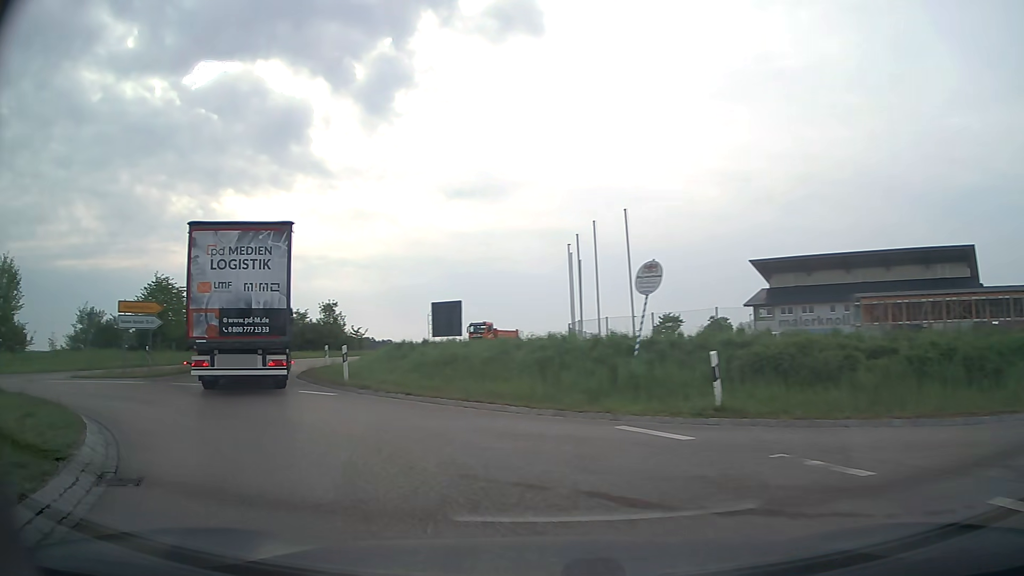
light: Day
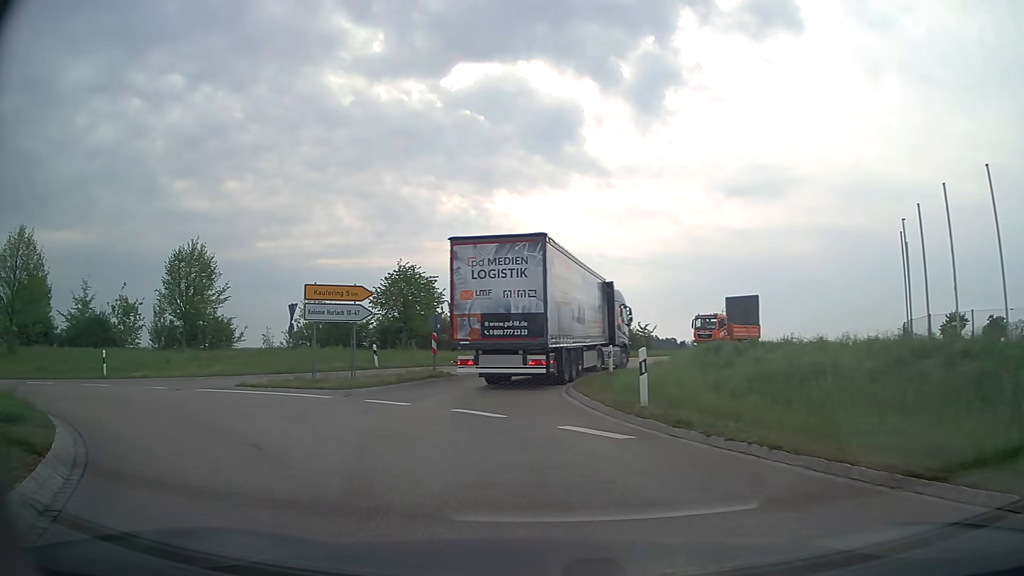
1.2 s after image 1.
(-1.7, +7.3) m; -25°
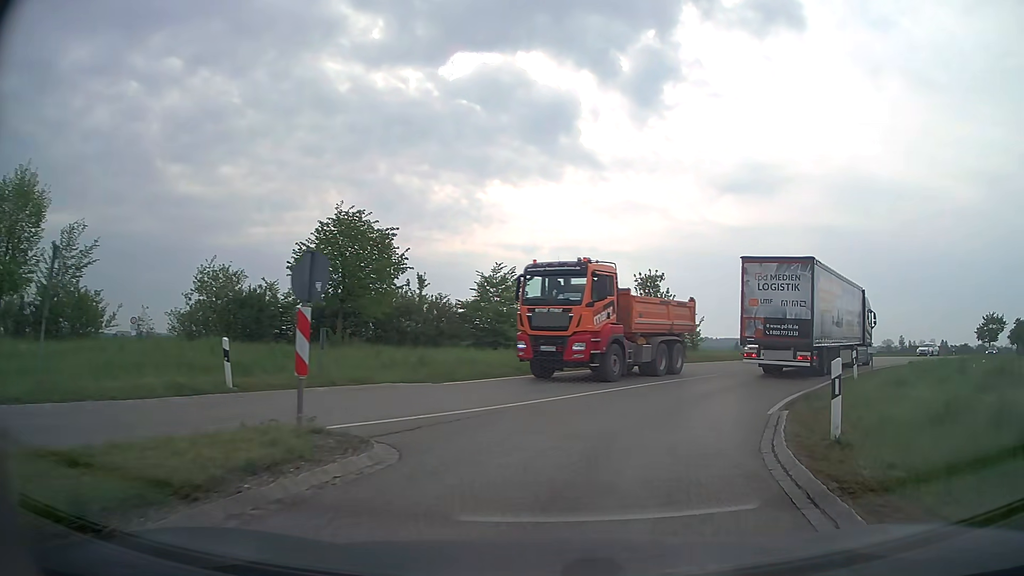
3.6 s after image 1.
(-1.2, +16.5) m; +2°
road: secondary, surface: asphalt
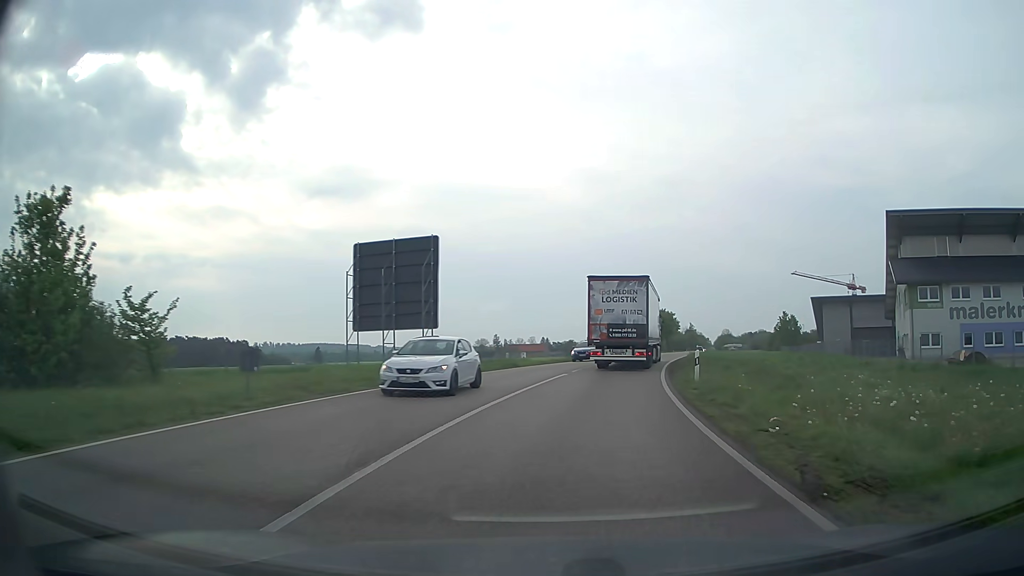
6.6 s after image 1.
(+8.1, +24.4) m; +35°
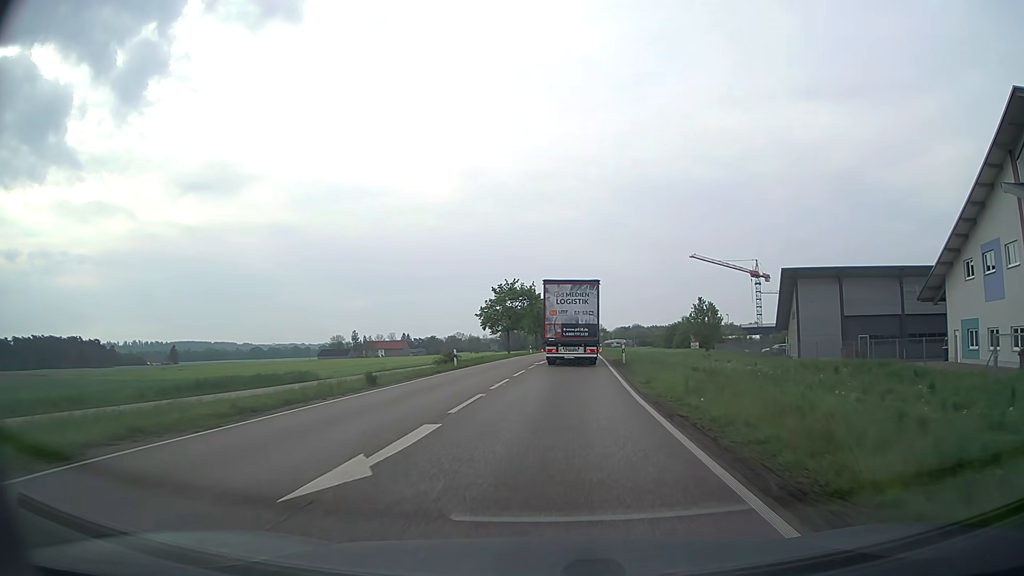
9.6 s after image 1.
(+4.1, +34.4) m; +11°
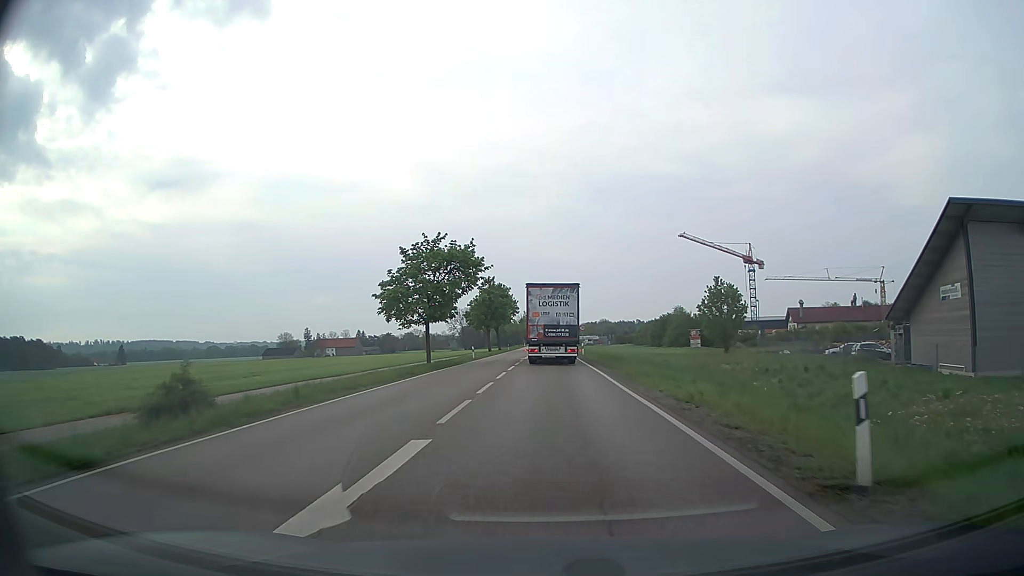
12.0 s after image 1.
(+1.1, +31.5) m; +3°
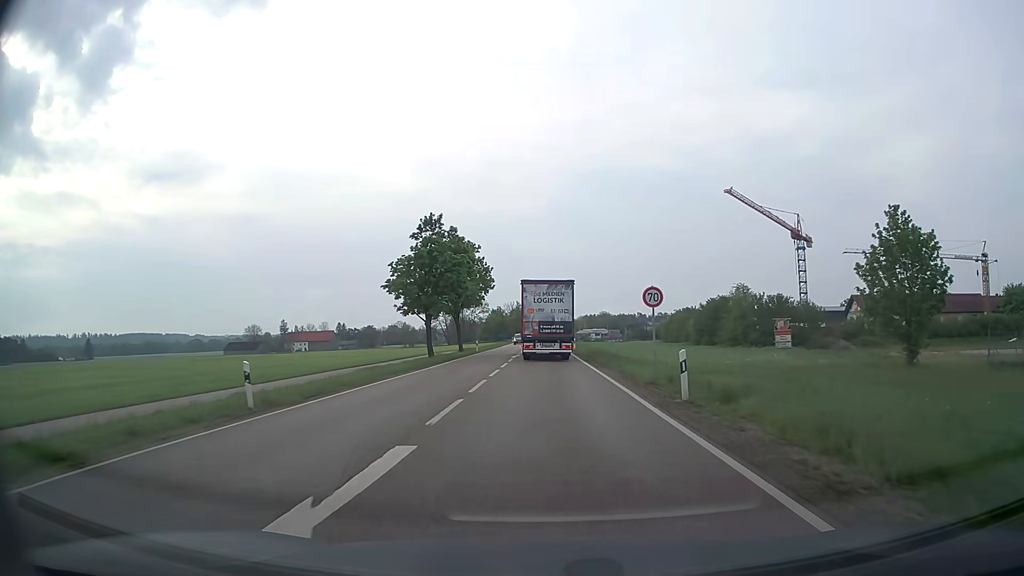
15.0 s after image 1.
(+0.3, +42.8) m; 0°
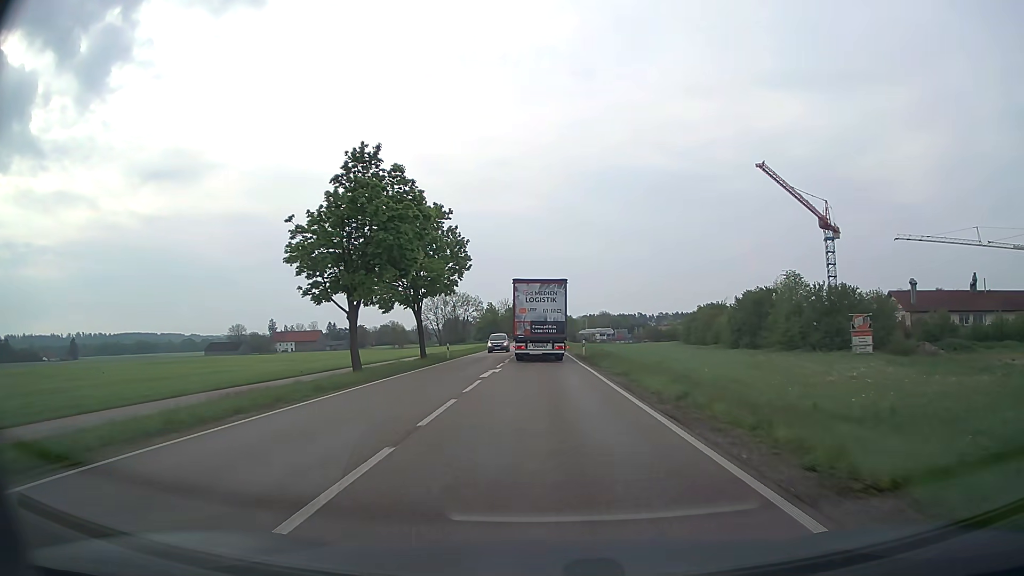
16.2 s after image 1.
(0.0, +18.0) m; 0°
(0, +10) (0, +20) (0, +30) (0, +40) (0, +50) (0, +60) (0, +70) (0, +80) (0, +90) (0, +100) m
